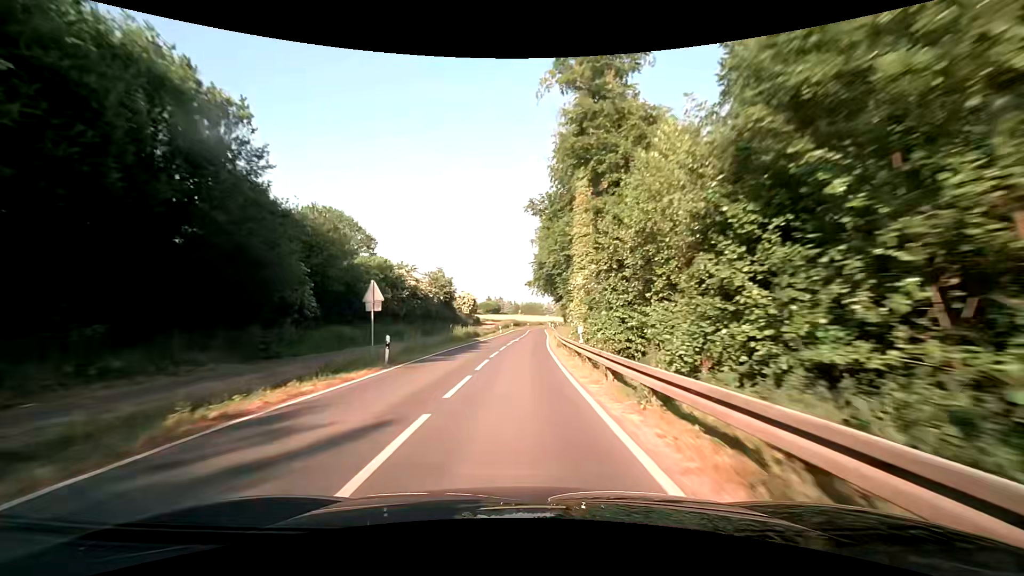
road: secondary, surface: asphalt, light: Day
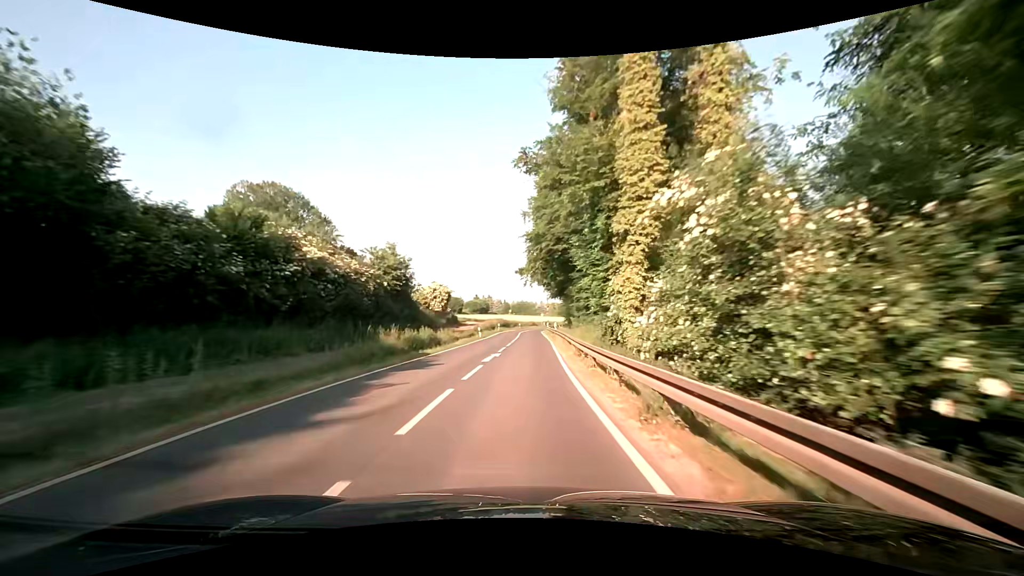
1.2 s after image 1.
(+0.2, +21.2) m; +1°
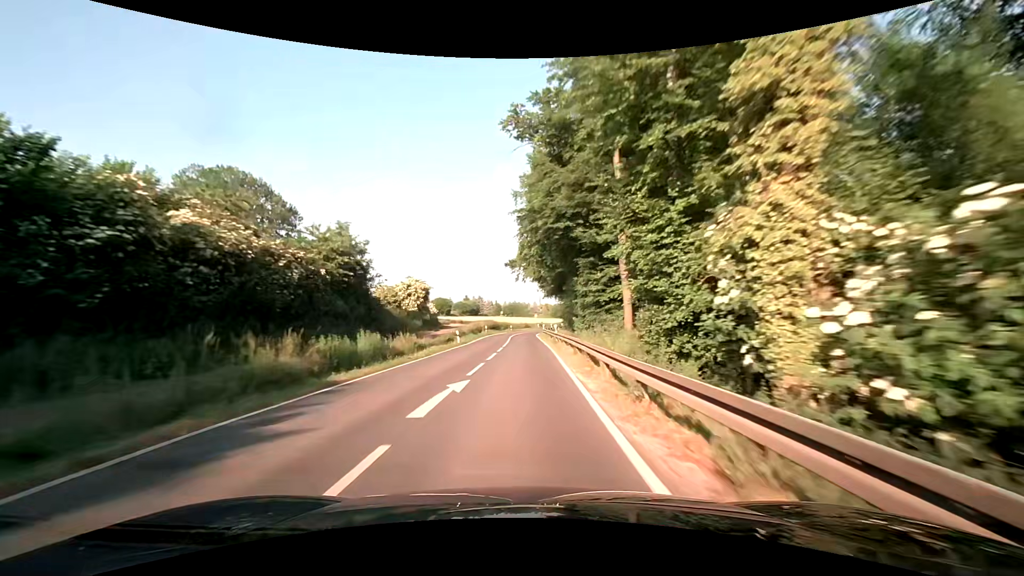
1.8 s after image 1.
(0.0, +10.6) m; 0°
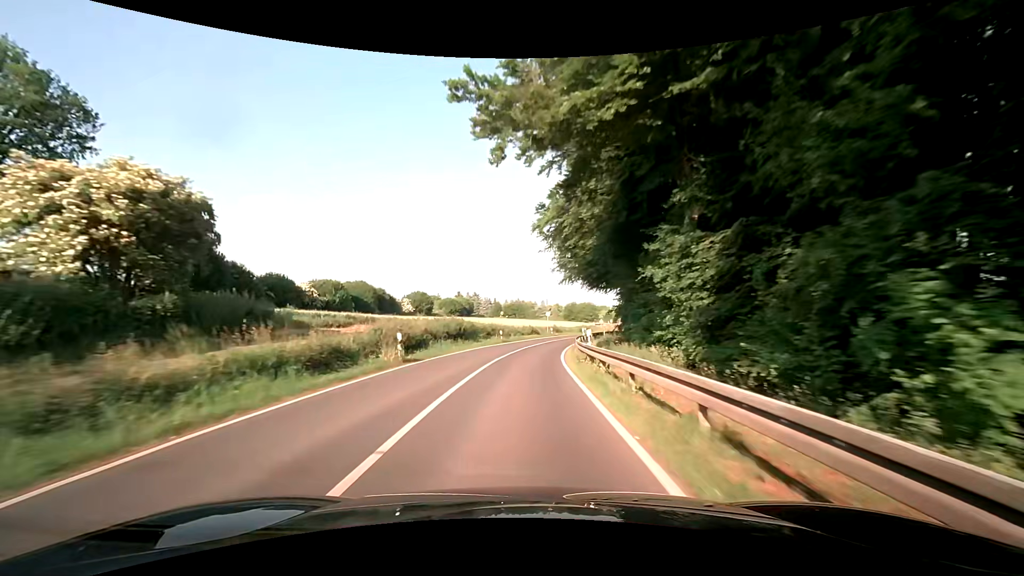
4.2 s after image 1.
(+0.5, +42.4) m; 0°
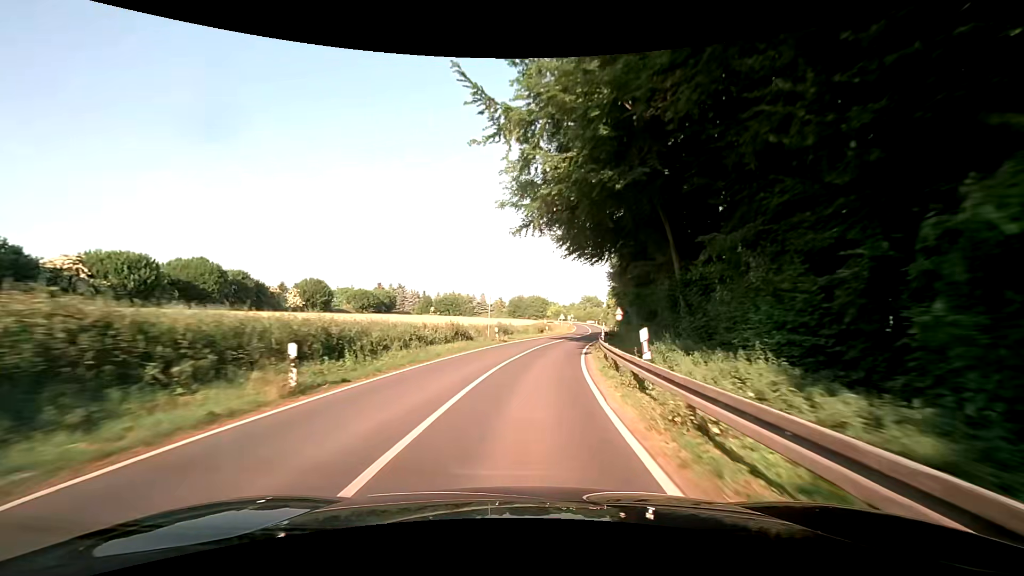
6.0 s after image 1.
(+1.0, +31.8) m; +5°
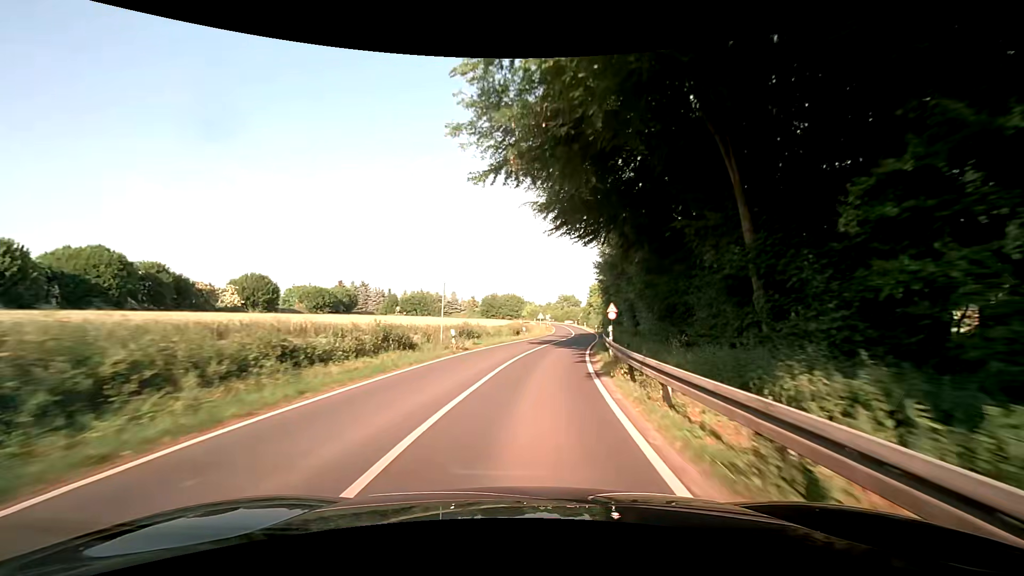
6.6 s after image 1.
(+0.3, +10.3) m; +3°
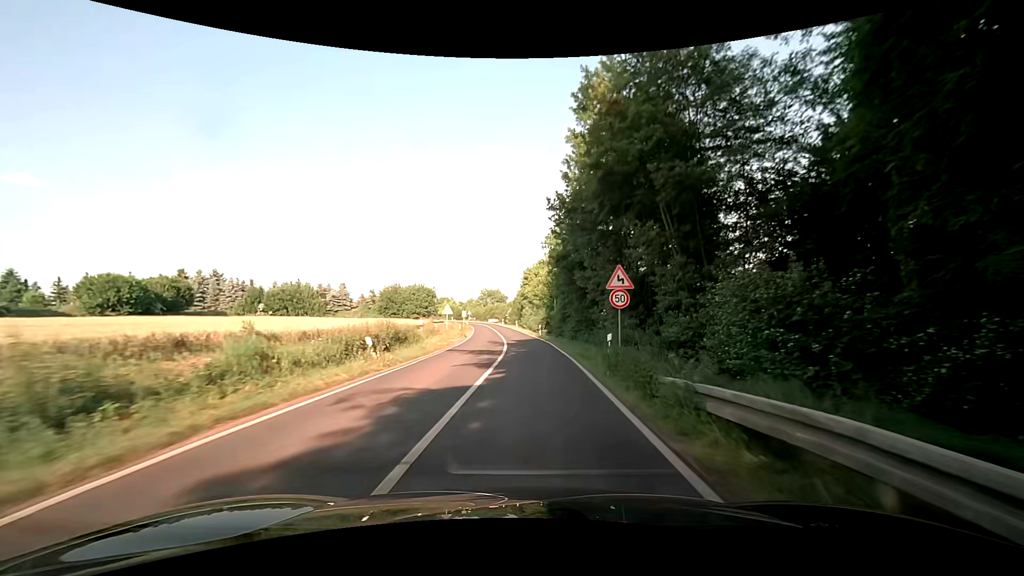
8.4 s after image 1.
(+2.4, +28.9) m; +9°
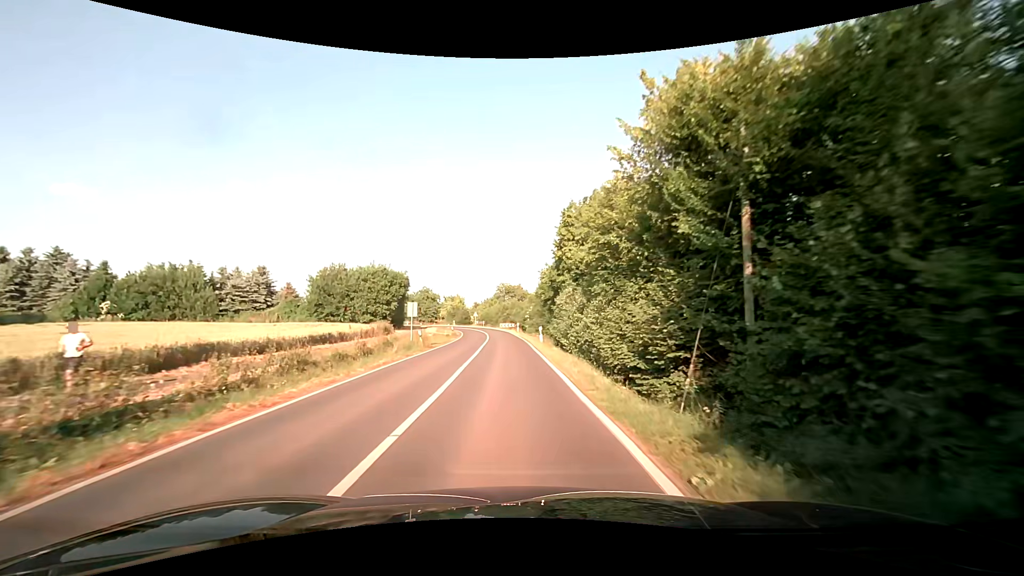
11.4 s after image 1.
(+0.6, +41.1) m; -2°
(0, +10) (-1, +20) (-1, +30) (-2, +40) (-3, +50) (-4, +60) (-5, +70) (-7, +80) (-10, +89) (-13, +98) m
